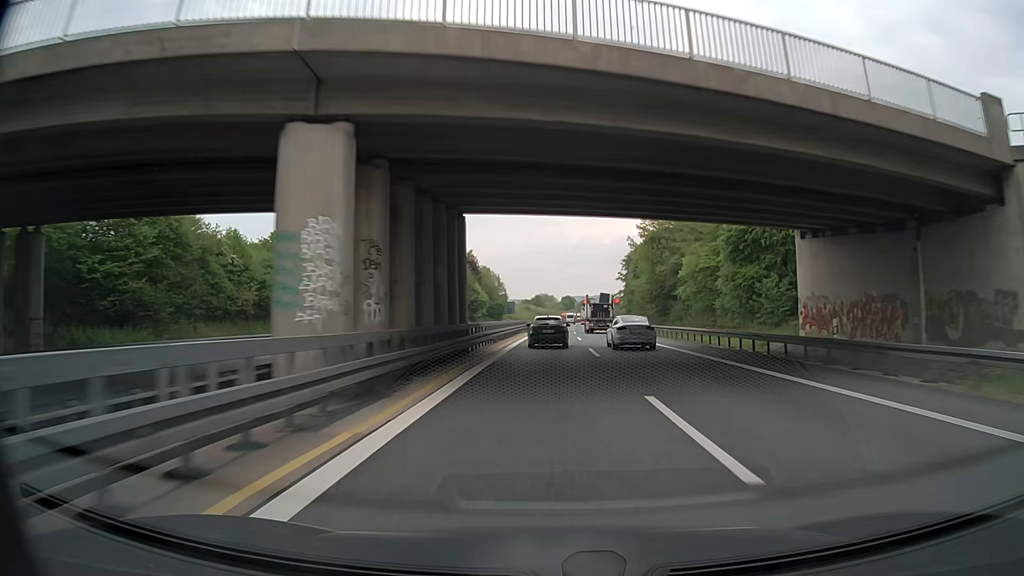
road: motorway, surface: asphalt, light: Day
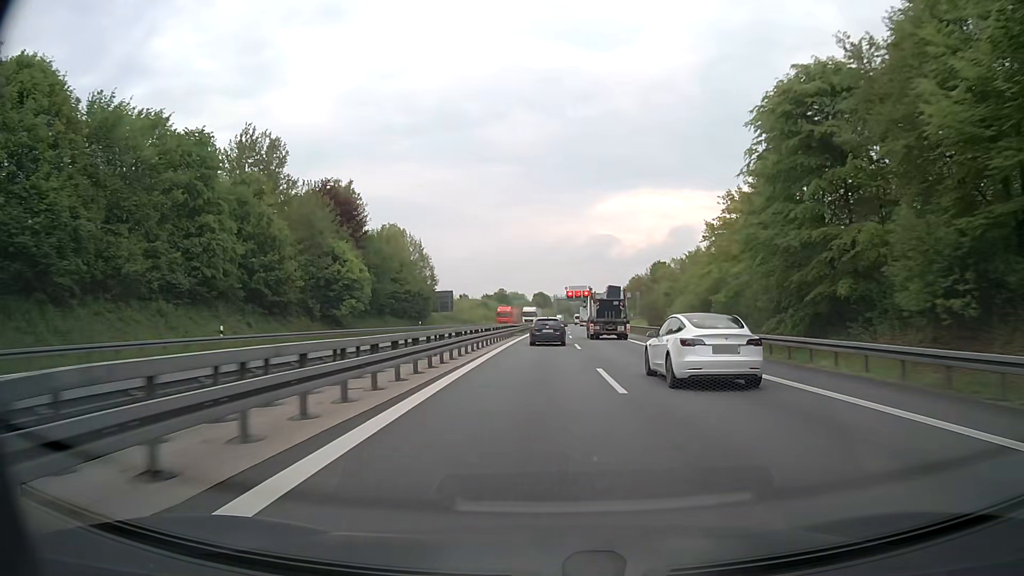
(+1.4, +83.6) m; +3°
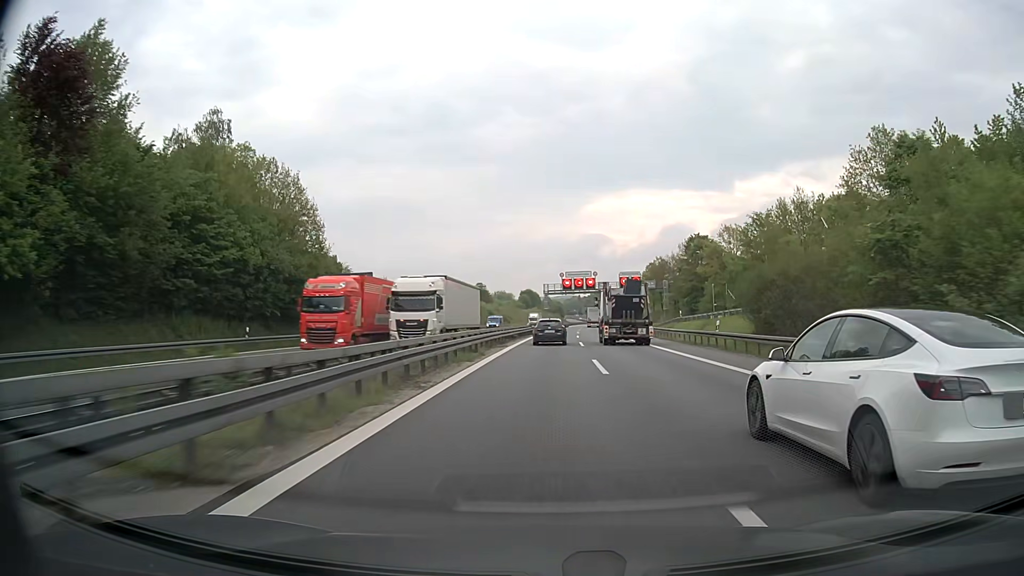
(+0.2, +49.6) m; 0°
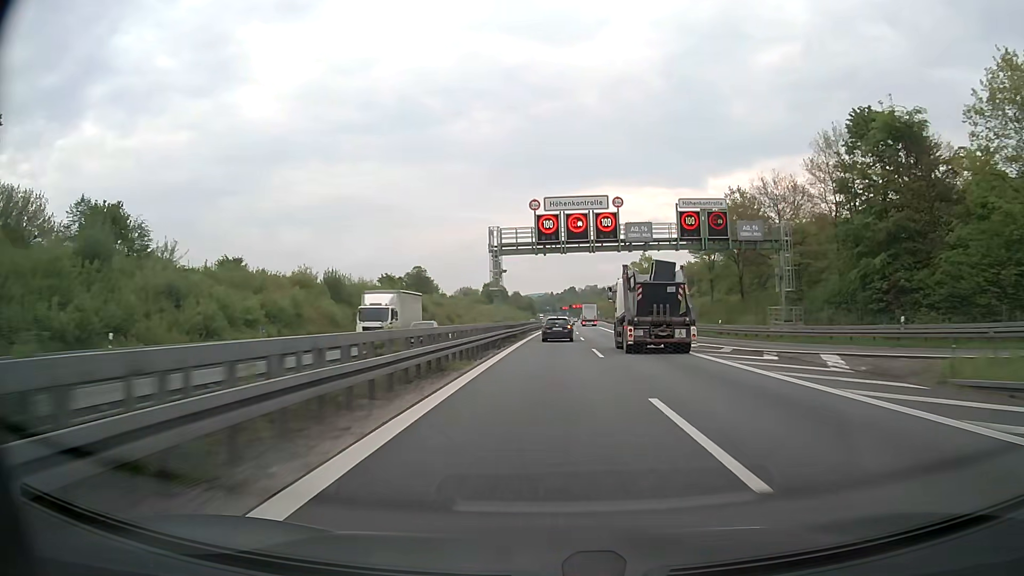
(+1.5, +66.0) m; +2°
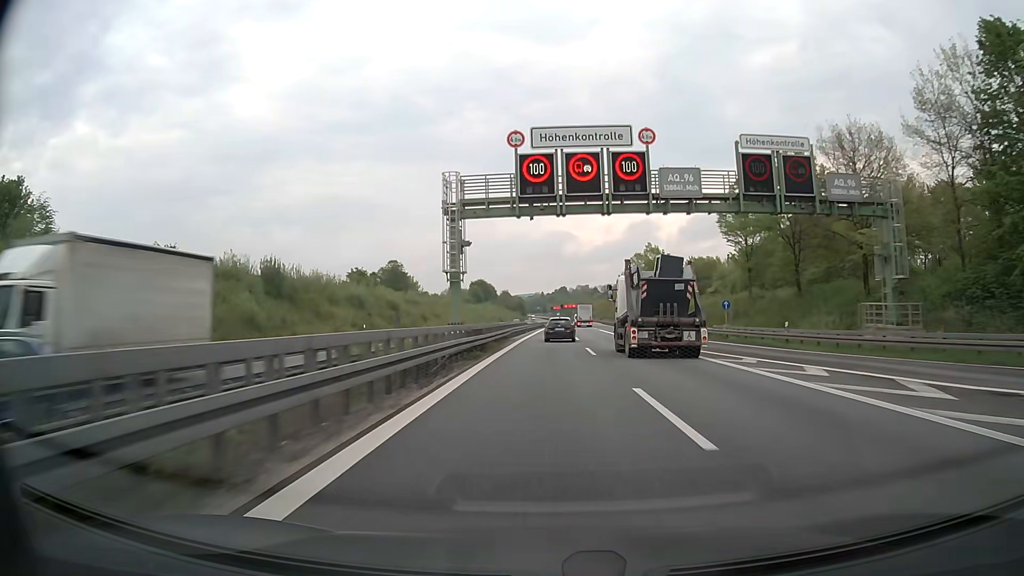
(+0.2, +16.5) m; +1°
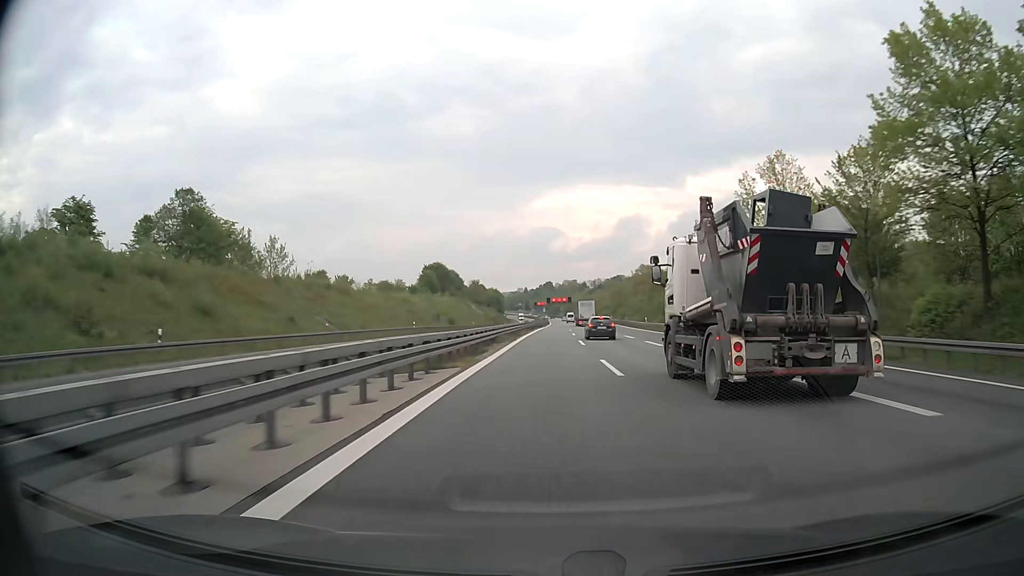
(+1.2, +82.0) m; +1°
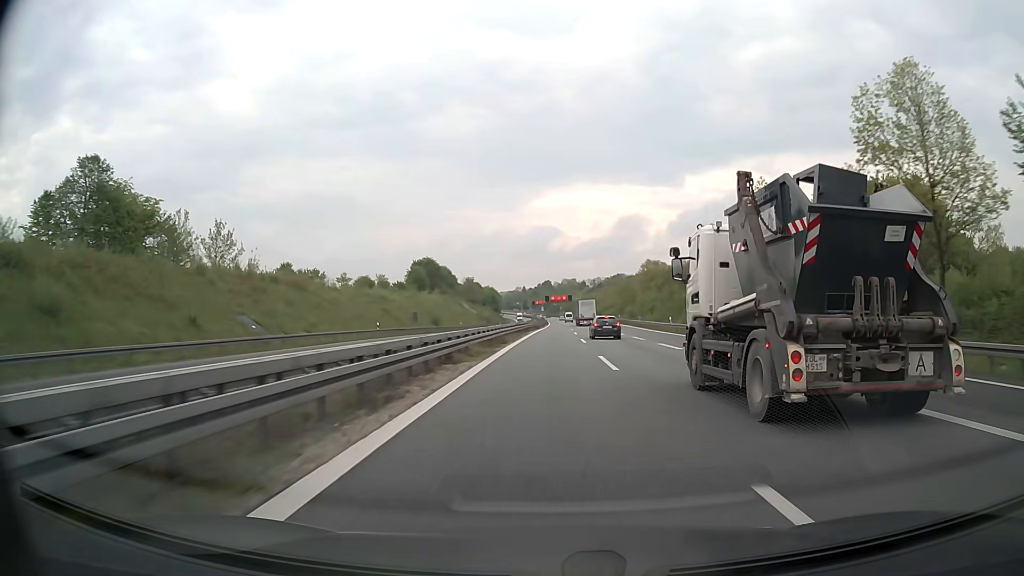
(0.0, +16.3) m; 0°
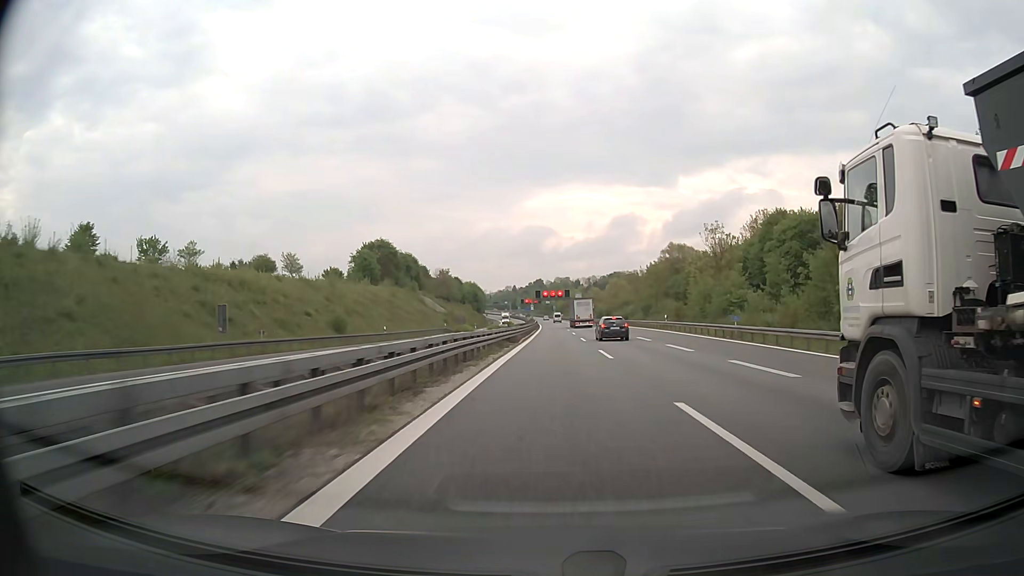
(+0.1, +49.2) m; 0°
(0, +10) (0, +20) (0, +30) (0, +40) (0, +50) (+1, +60) (+1, +70) (+1, +80) (+1, +90) (+1, +100) m
